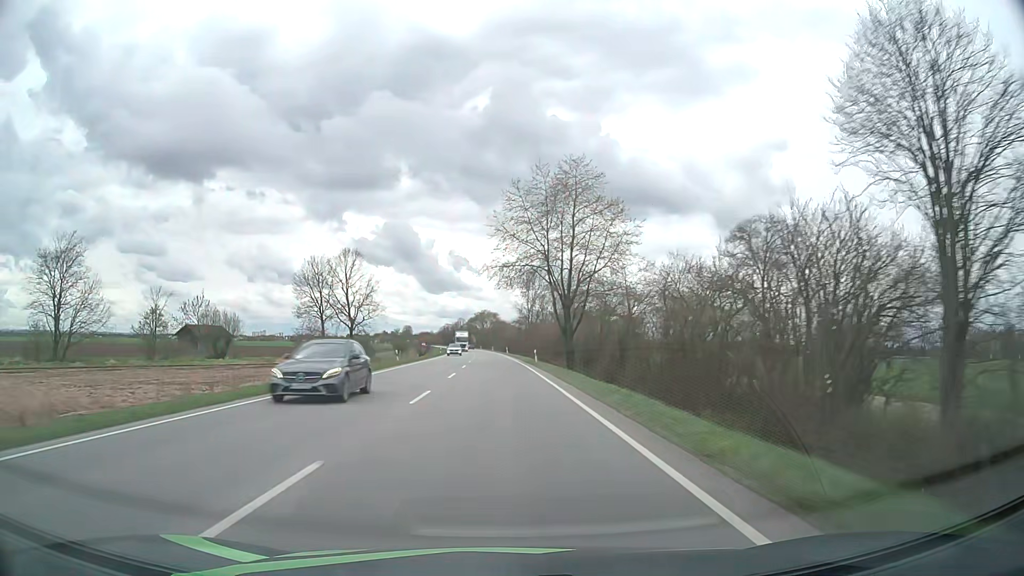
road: primary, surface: asphalt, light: Day
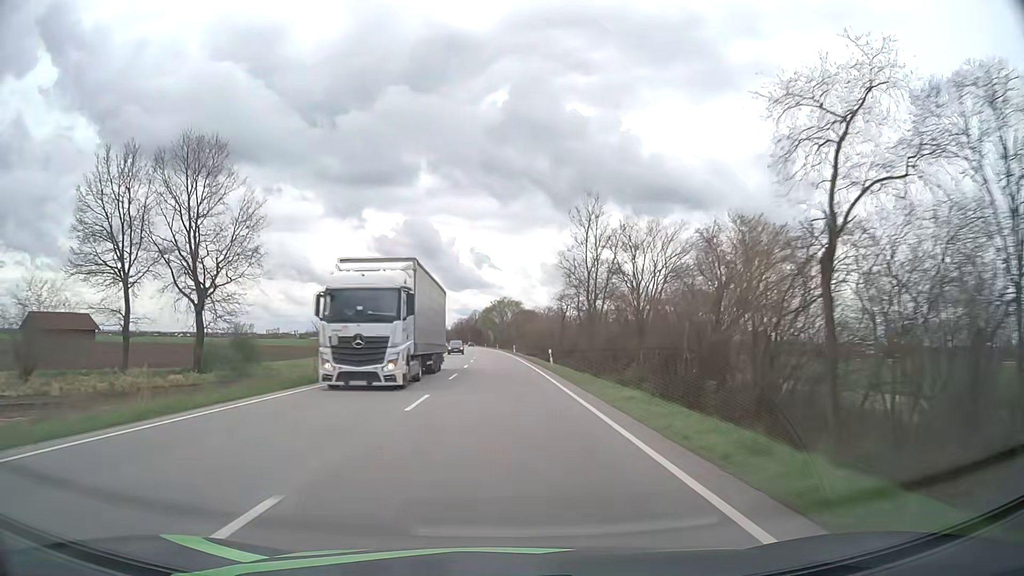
(-1.0, +61.2) m; -2°
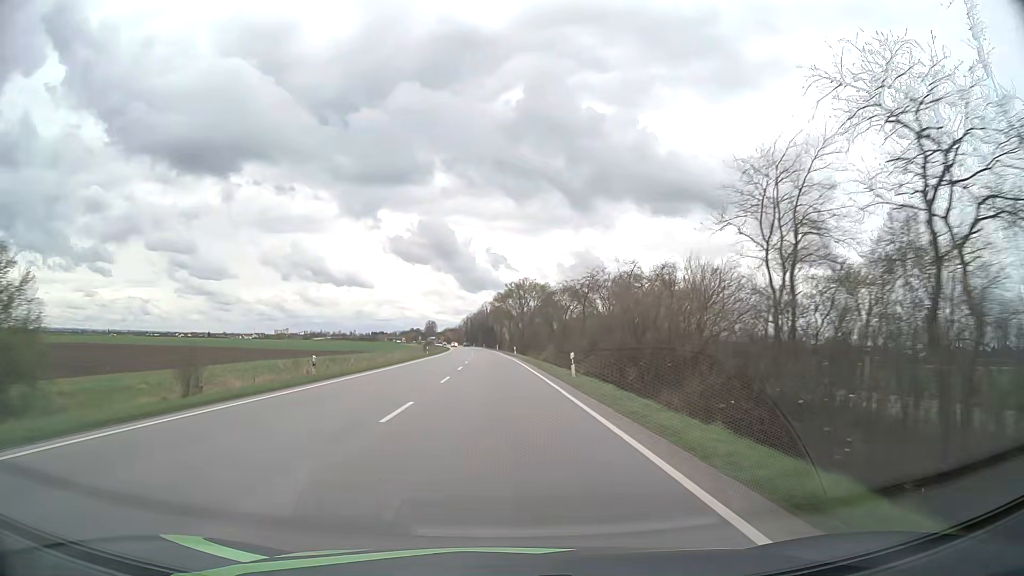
(-0.8, +61.5) m; -1°
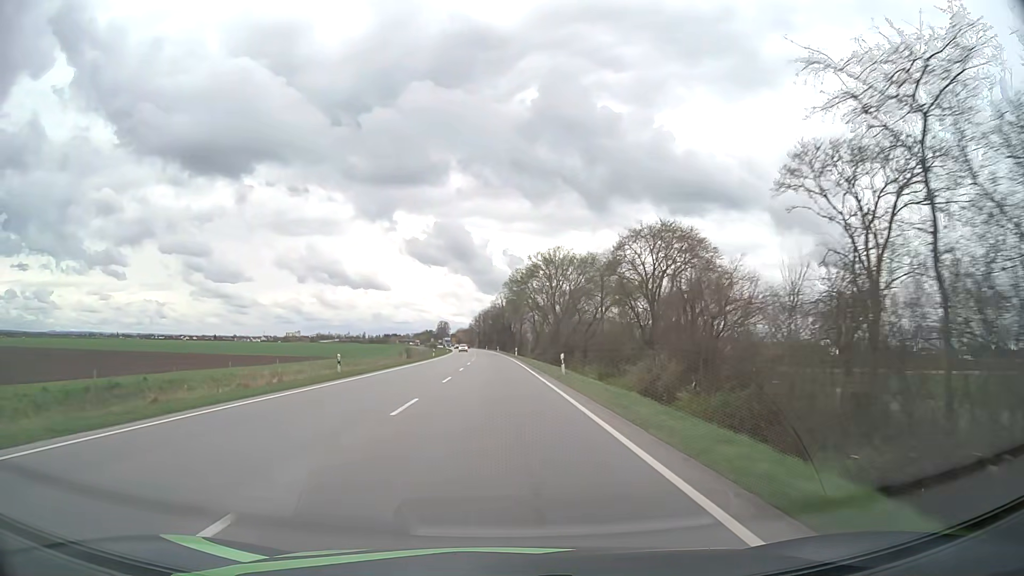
(-0.6, +46.3) m; -2°
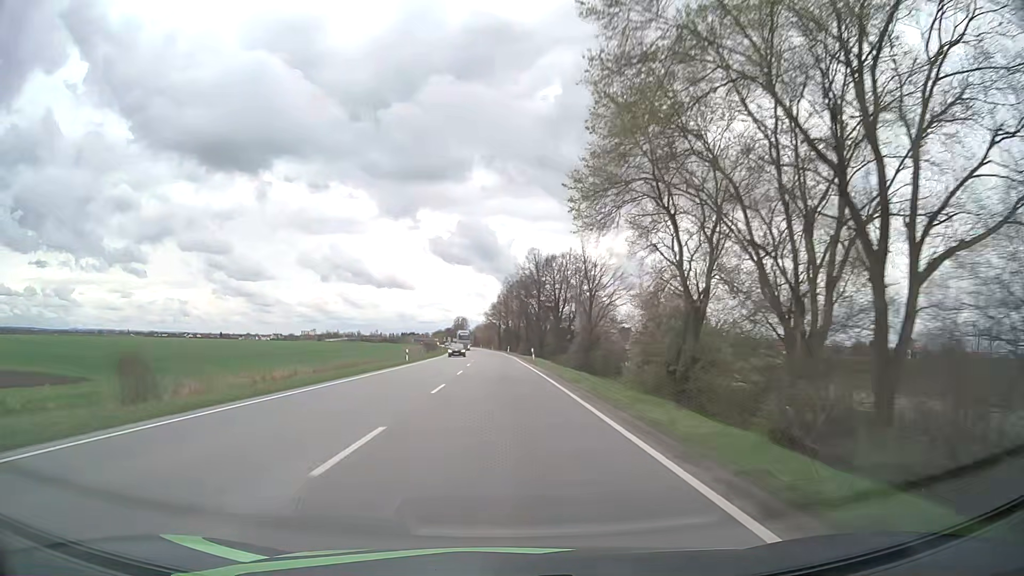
(-1.5, +77.4) m; -2°
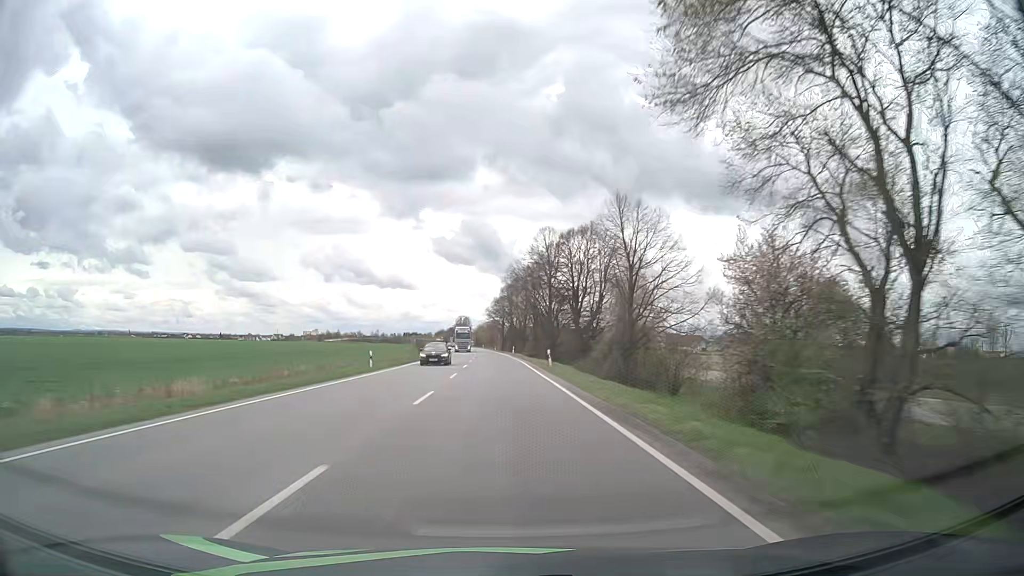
(-0.1, +15.5) m; 0°
